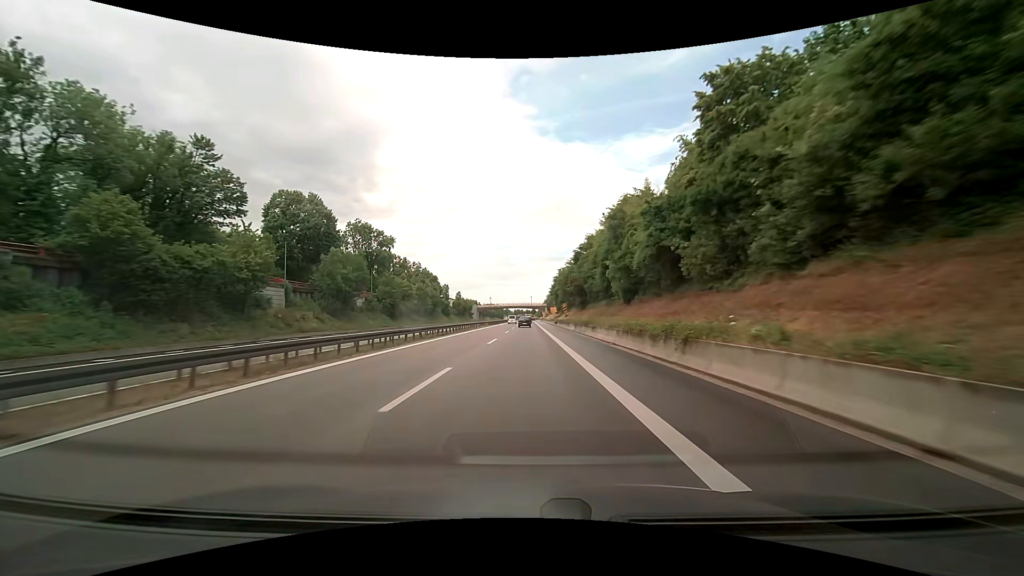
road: trunk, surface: asphalt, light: Day
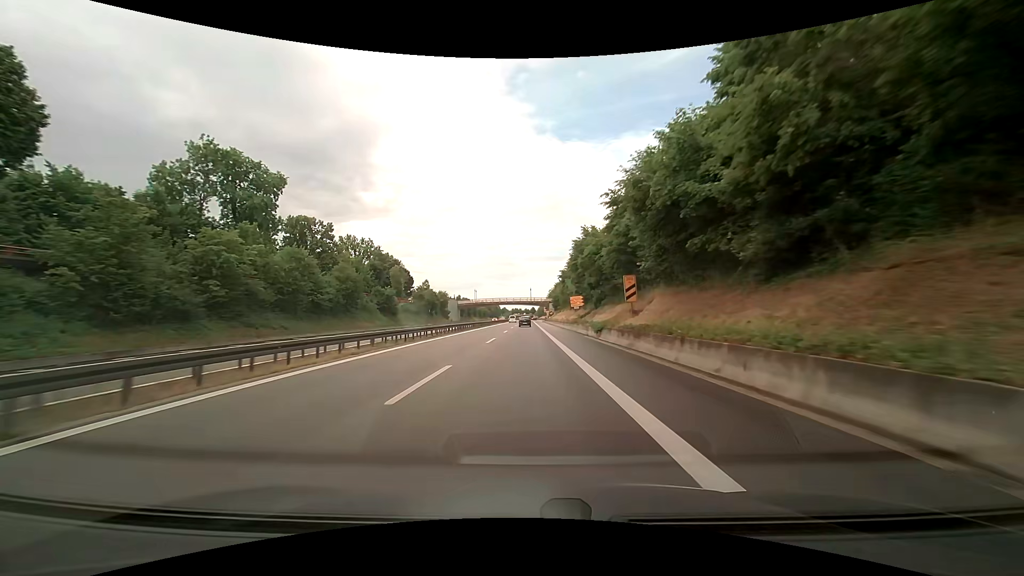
(+0.2, +53.7) m; 0°
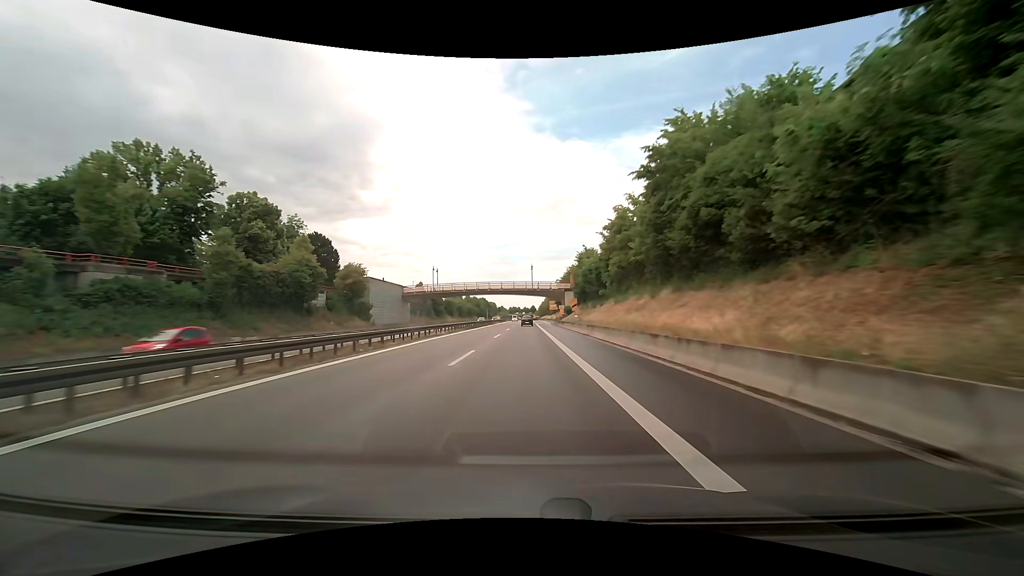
(+0.1, +66.3) m; 0°
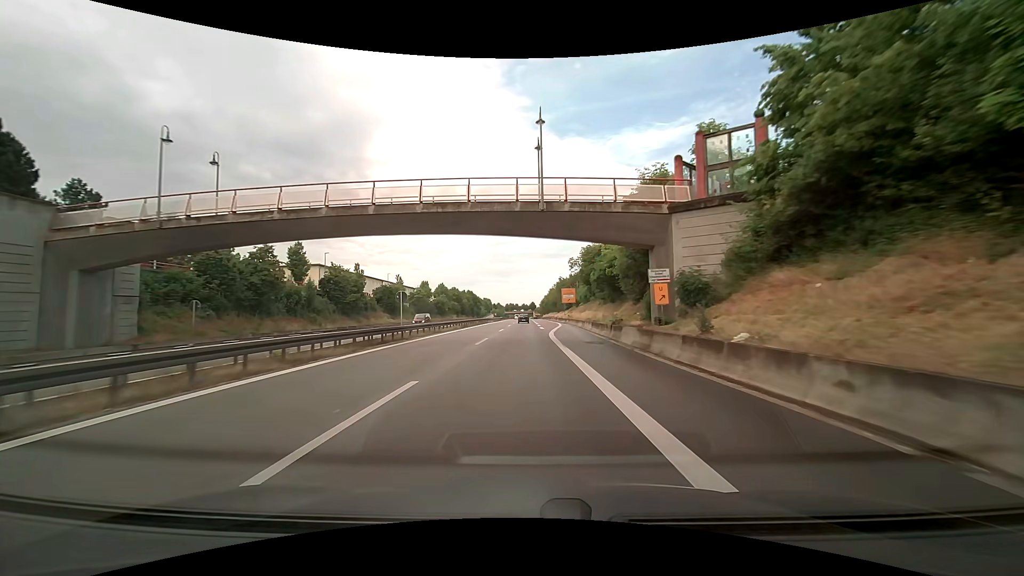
(-0.2, +63.7) m; 0°
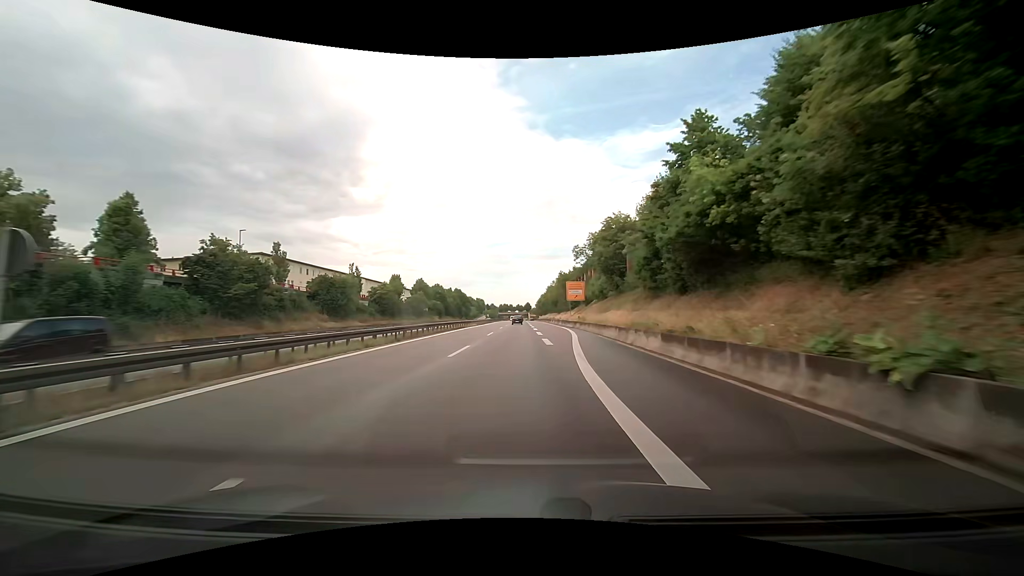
(+0.1, +23.6) m; +1°
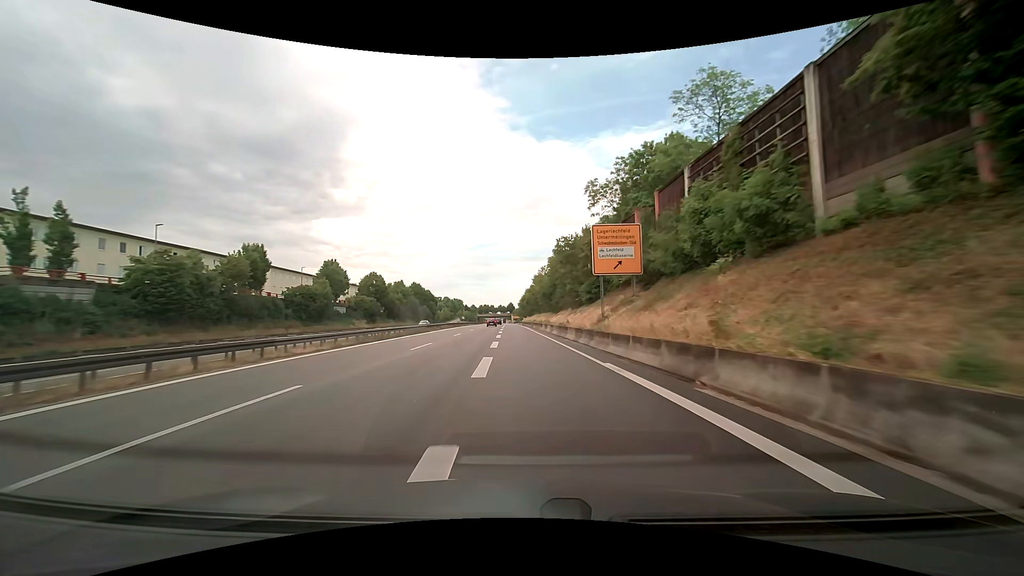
(+1.1, +48.4) m; +2°
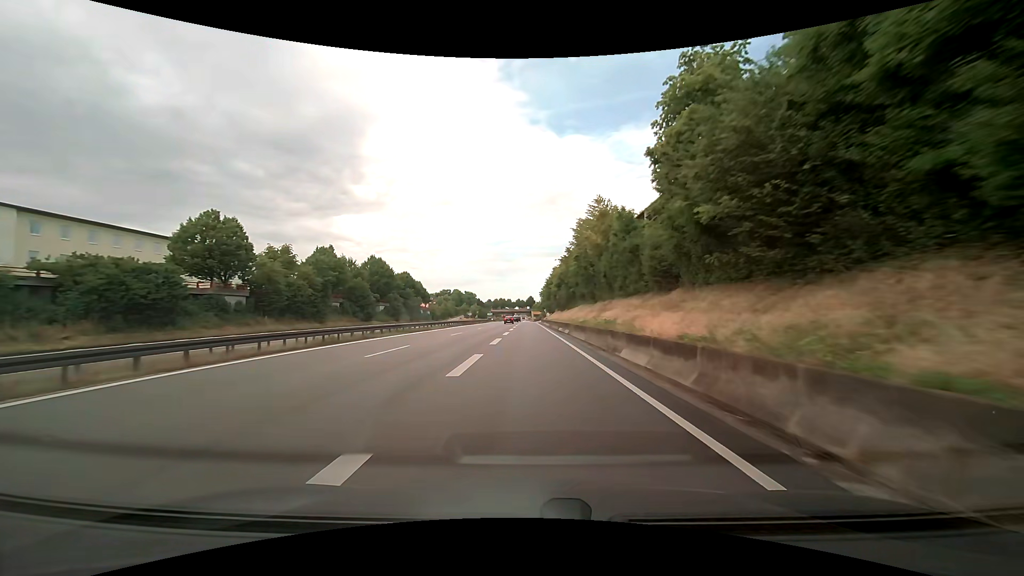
(-1.6, +60.3) m; -3°
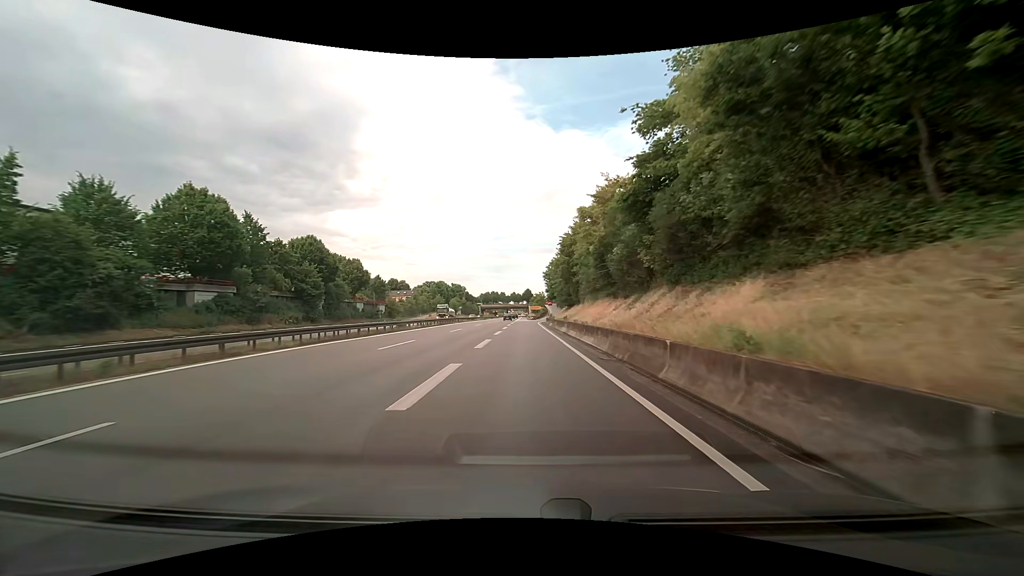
(+0.1, +51.4) m; +1°
(0, +10) (0, +20) (0, +30) (0, +40) (0, +50) (0, +60) (0, +70) (0, +80) (+1, +90) (+2, +100) m
